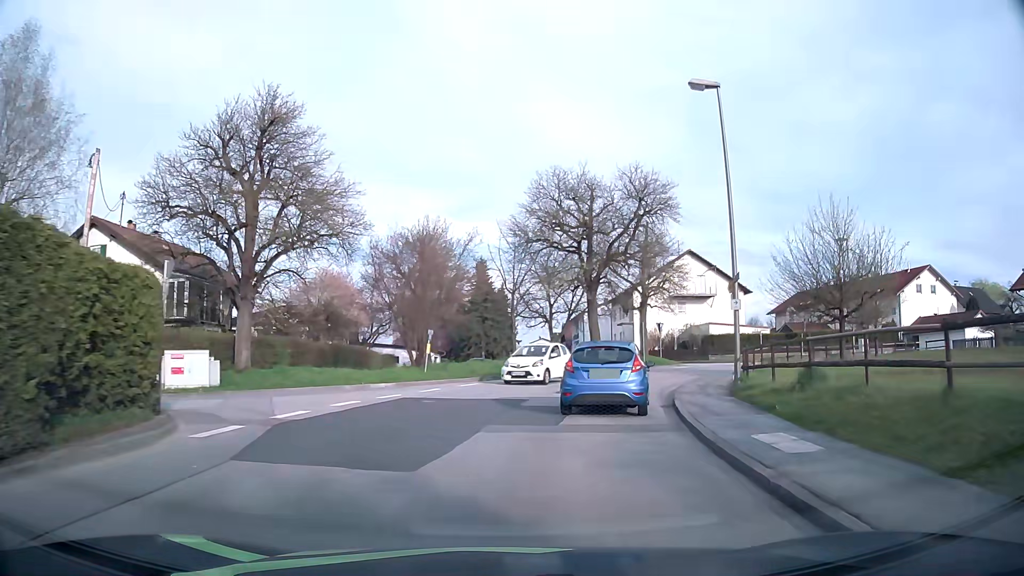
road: unclassified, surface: asphalt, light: Day
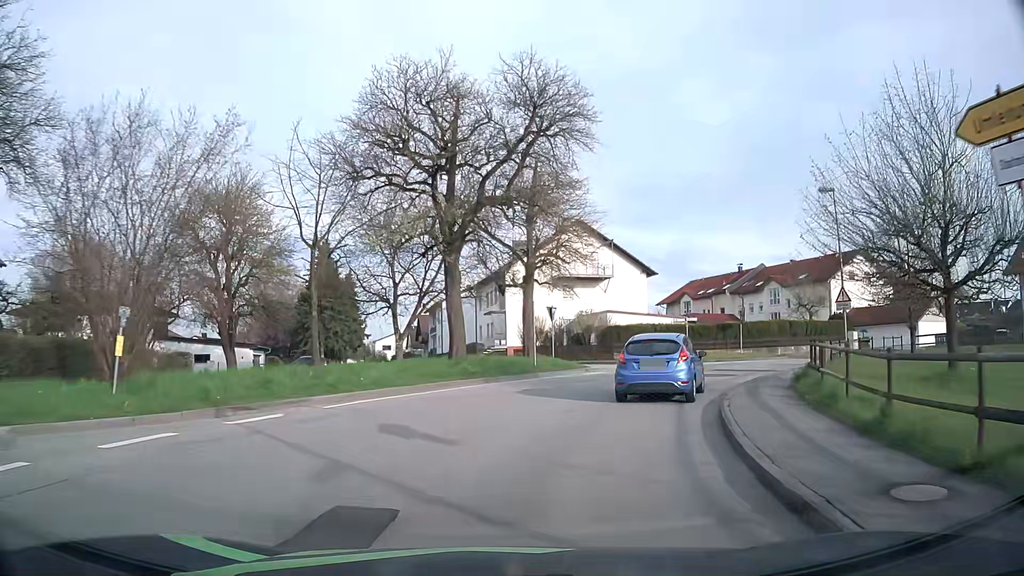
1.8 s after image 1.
(+1.6, +15.2) m; +12°
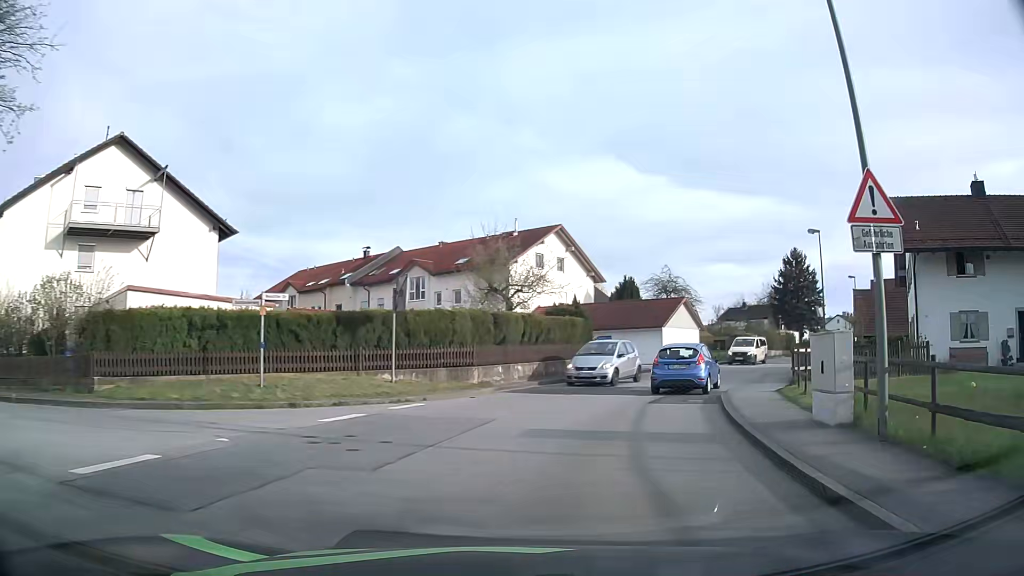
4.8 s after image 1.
(+6.3, +23.7) m; +32°
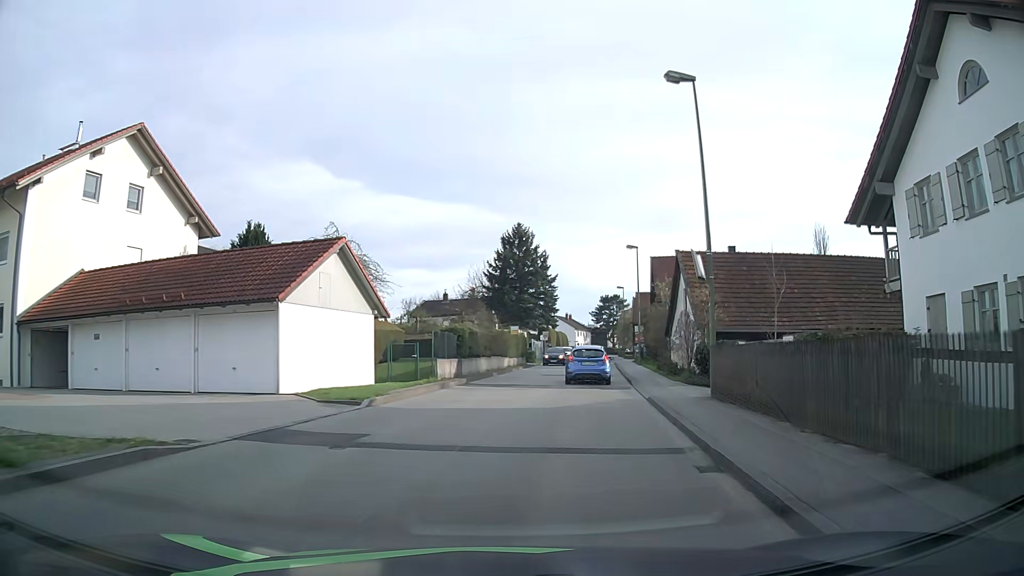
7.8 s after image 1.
(+7.5, +25.5) m; +28°
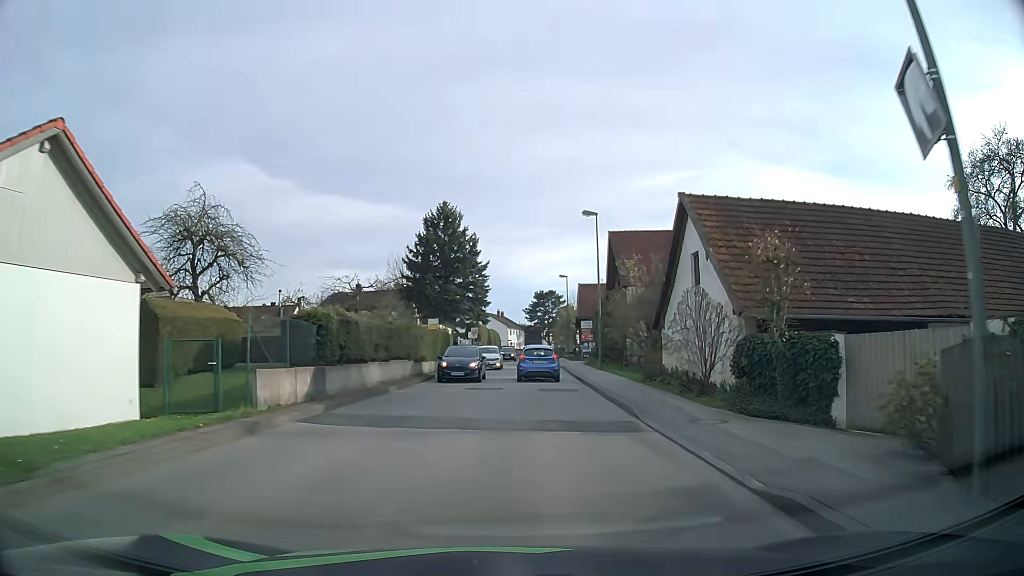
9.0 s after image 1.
(+0.6, +11.8) m; +6°
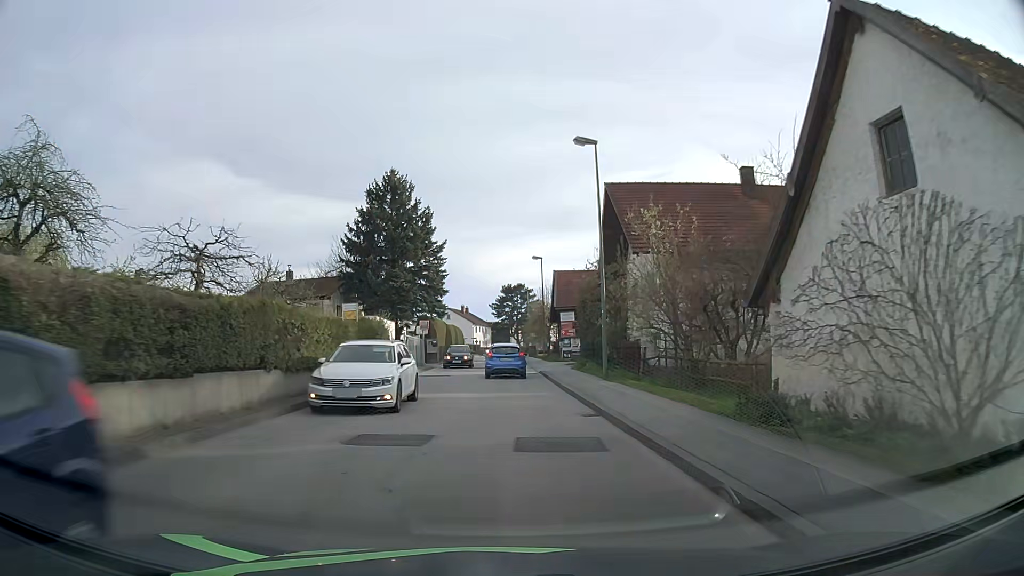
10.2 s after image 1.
(+0.4, +12.5) m; +3°
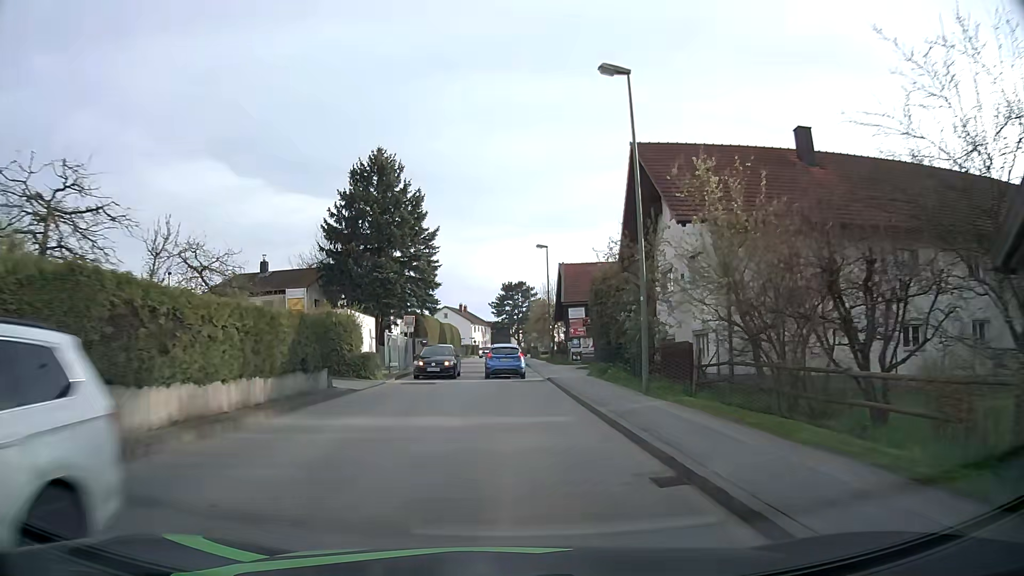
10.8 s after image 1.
(0.0, +6.5) m; 0°
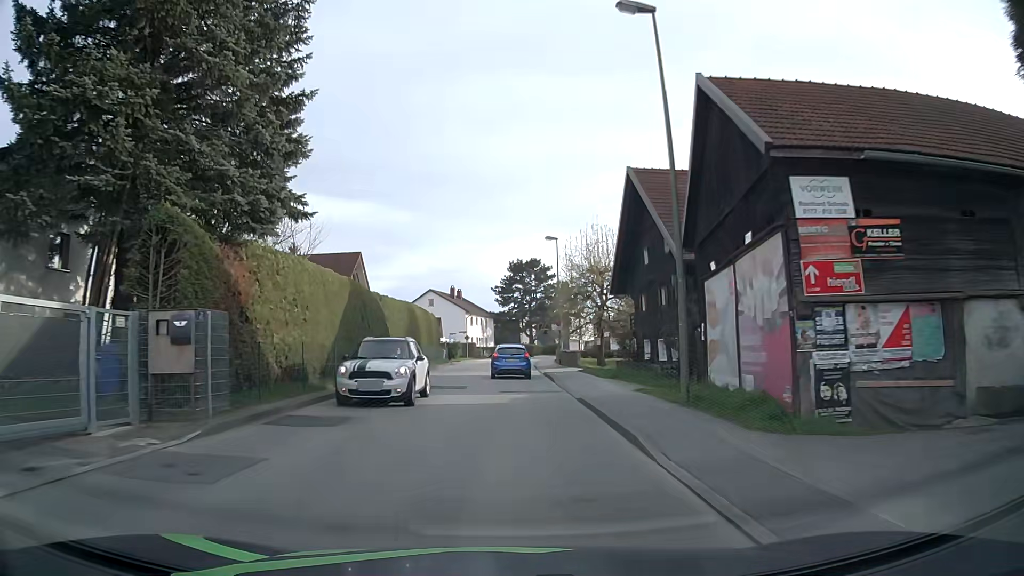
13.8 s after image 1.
(-0.1, +34.4) m; 0°
(0, +10) (0, +20) (0, +30) (-1, +40) (0, +50) (0, +60) (+1, +70) (+3, +80) (+5, +89) (+8, +99) m
